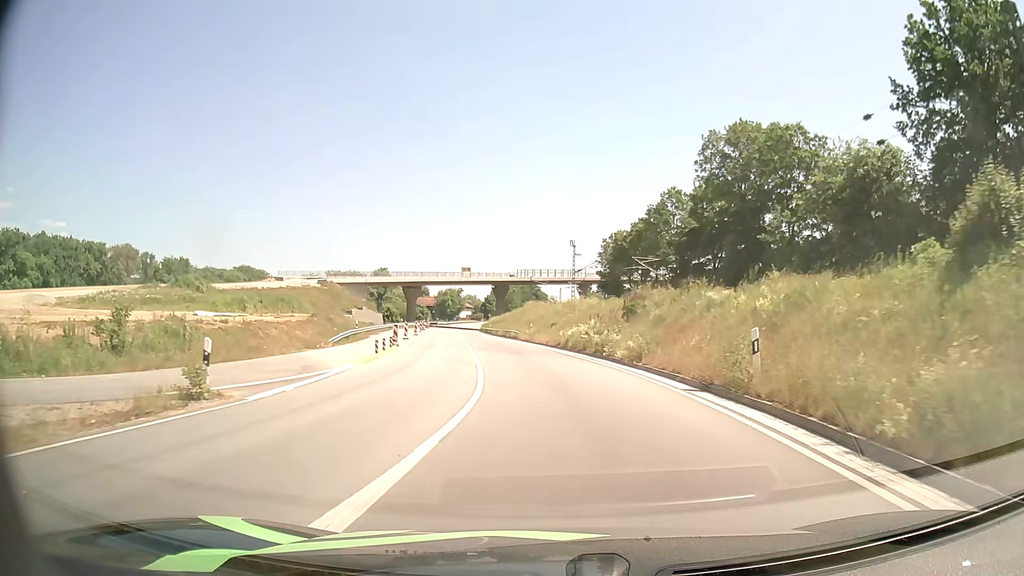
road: primary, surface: asphalt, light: Day
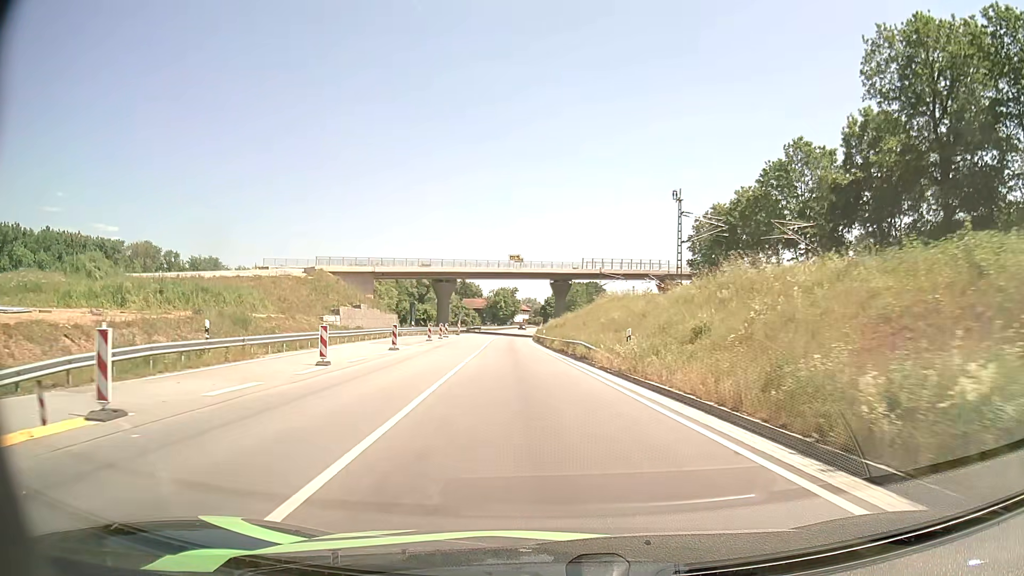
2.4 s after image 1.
(-1.6, +31.8) m; -5°
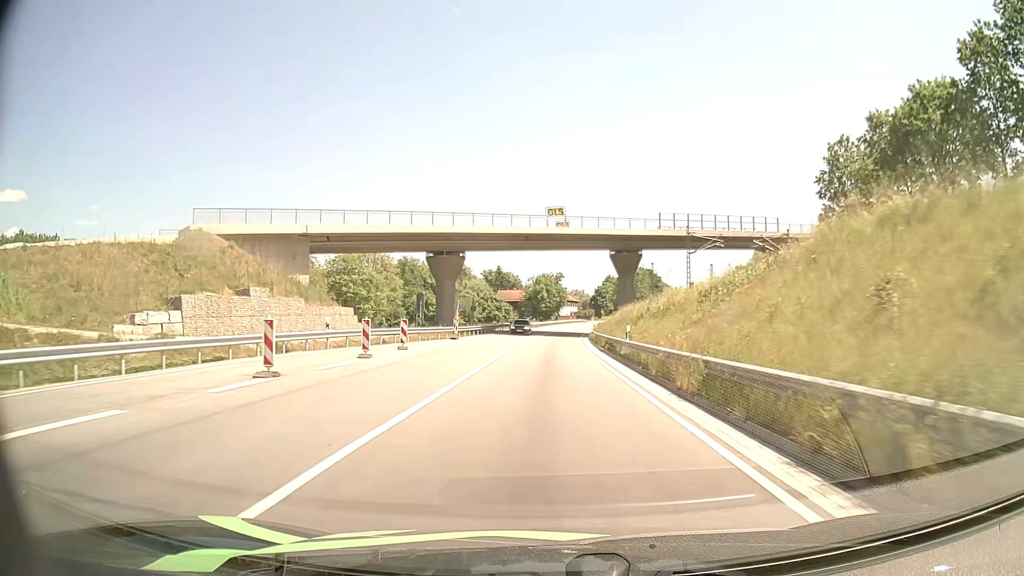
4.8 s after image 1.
(-1.3, +37.0) m; -4°
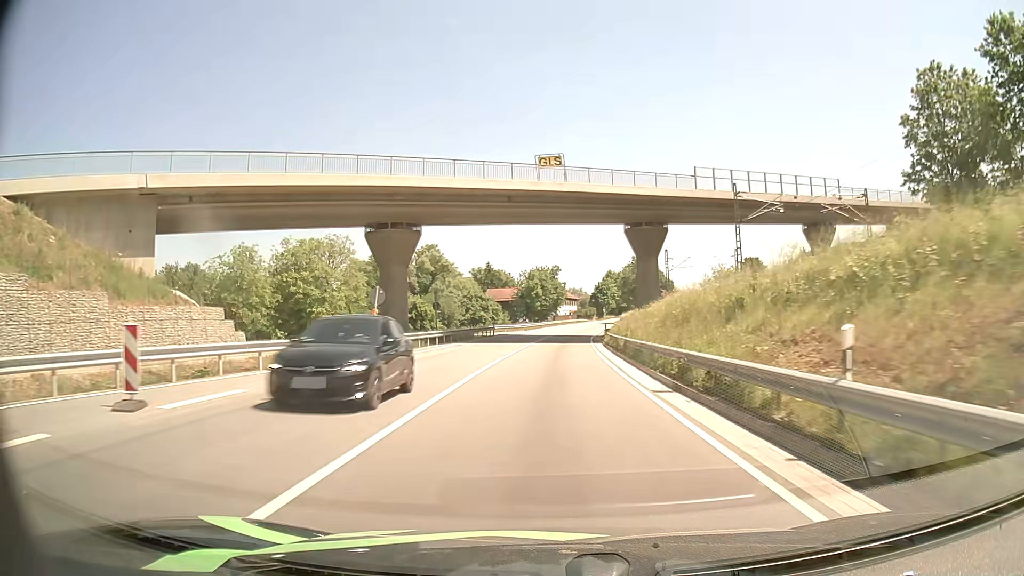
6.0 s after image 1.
(+0.1, +20.1) m; 0°
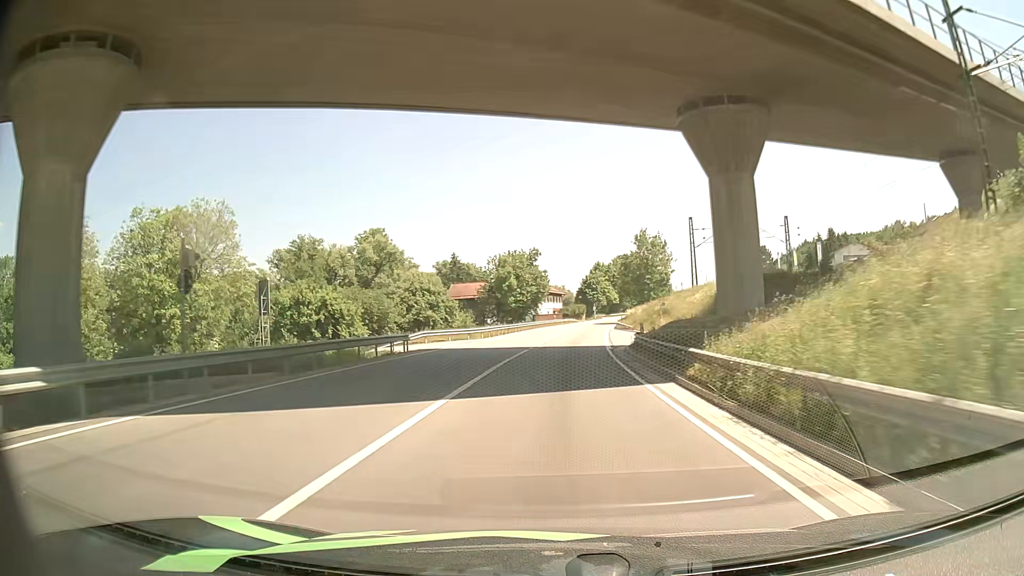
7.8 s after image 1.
(+0.4, +31.7) m; +2°
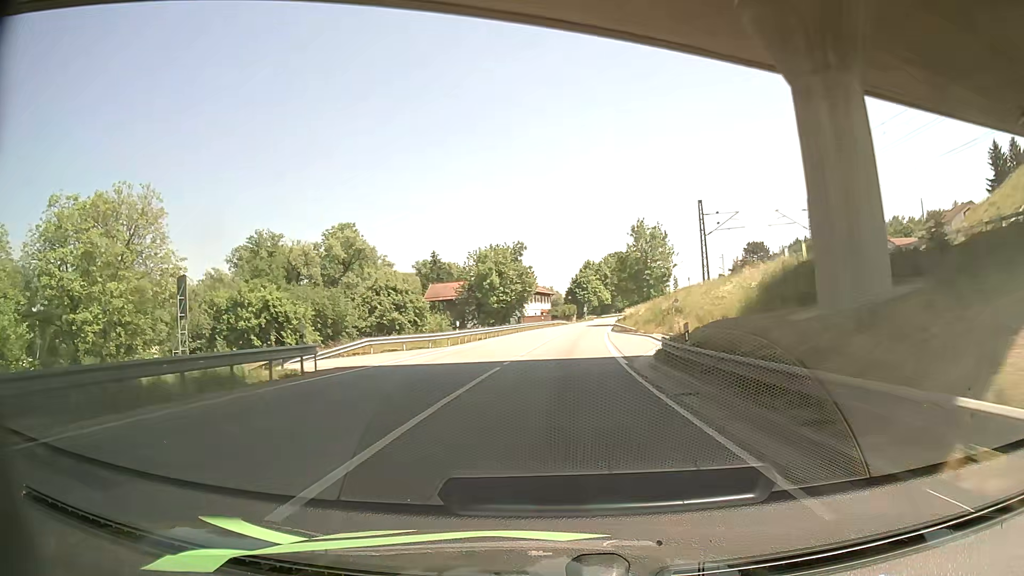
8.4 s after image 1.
(+0.1, +11.0) m; +1°
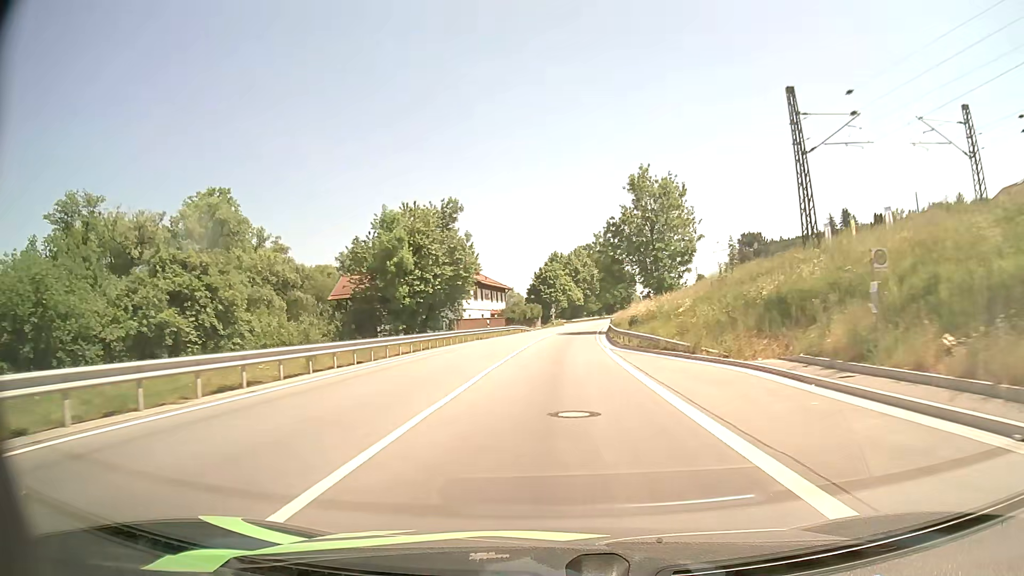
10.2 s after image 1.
(+1.0, +33.5) m; +3°
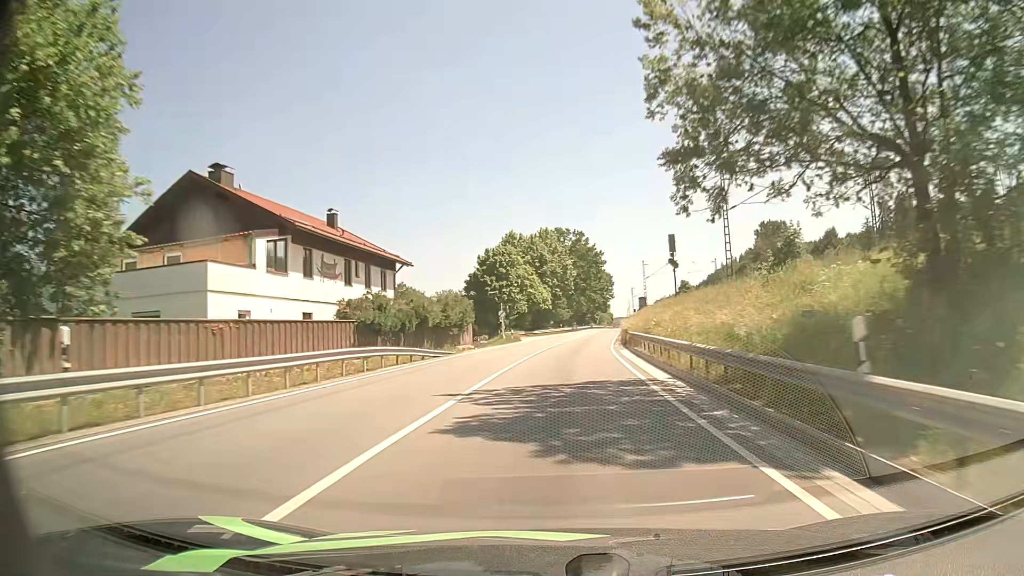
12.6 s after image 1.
(+1.2, +46.0) m; +3°
(0, +10) (0, +20) (+1, +30) (+2, +40) (+3, +50) (+4, +60) (+5, +70) (+6, +80) (+8, +90) (+9, +100) m
